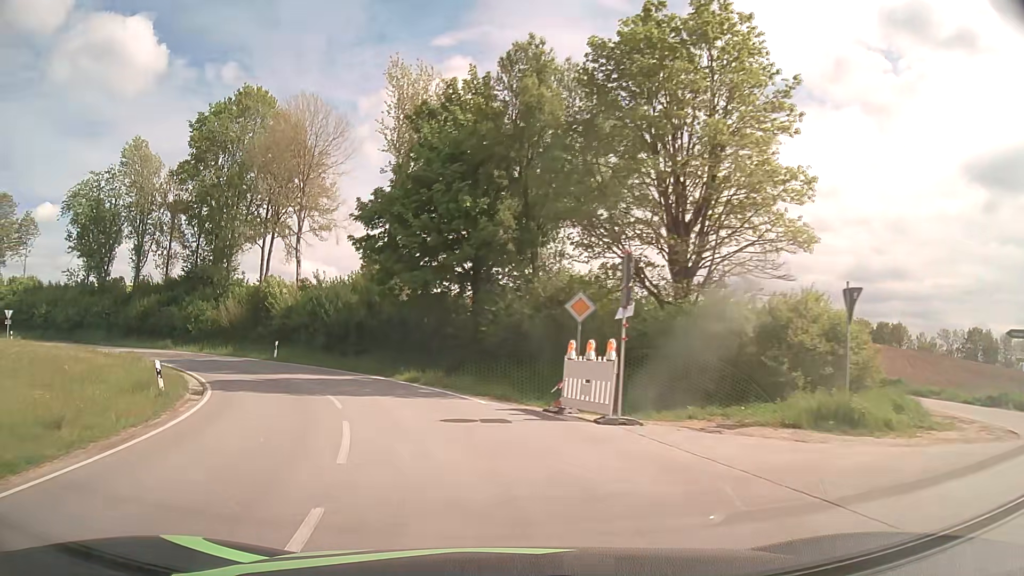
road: tertiary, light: Day
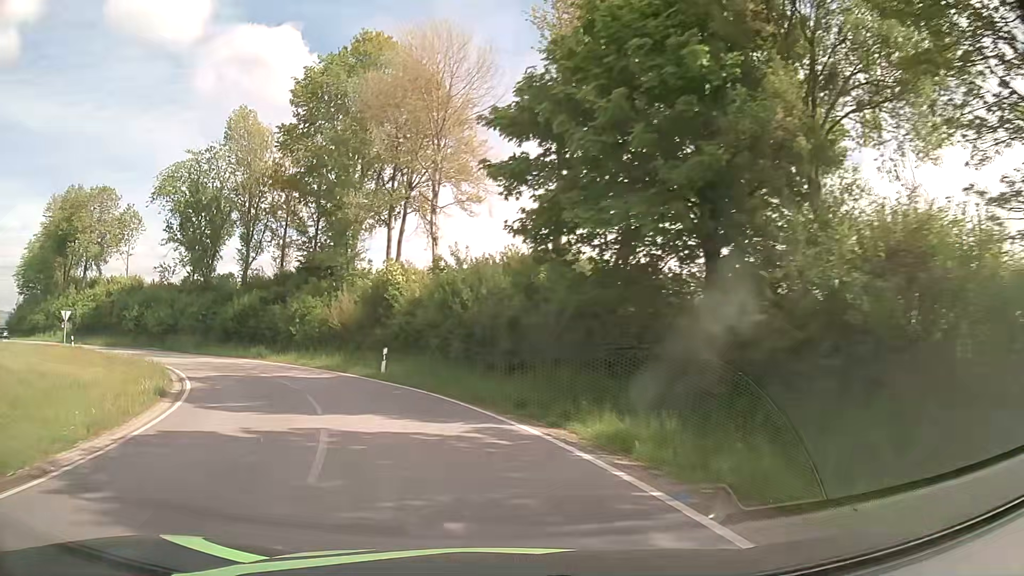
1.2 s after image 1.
(-1.7, +13.6) m; -15°
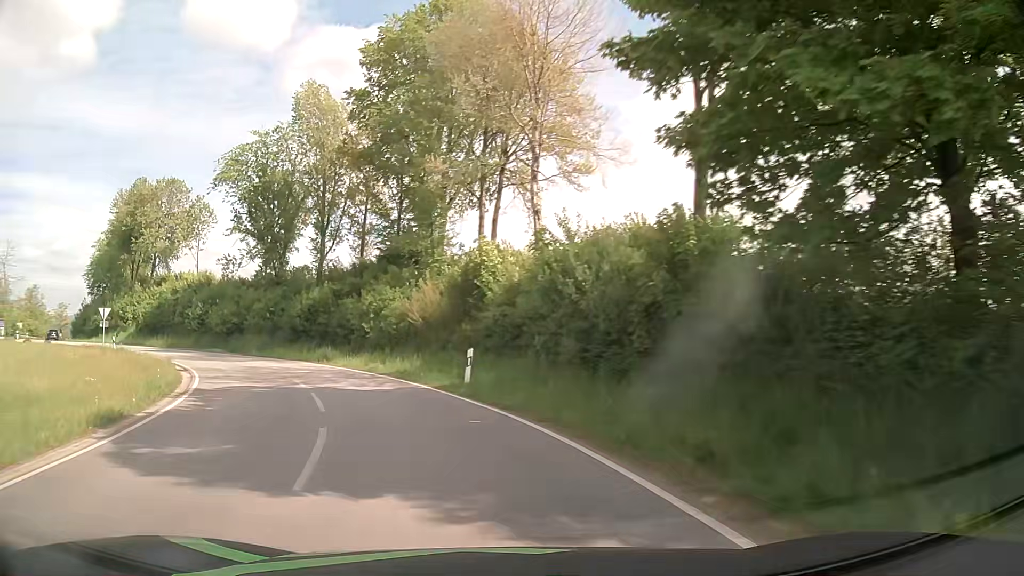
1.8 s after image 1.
(-0.5, +7.0) m; -8°
(-1, +10) (-4, +19) (-9, +28) (-15, +36) (-23, +43) (-30, +49) (-38, +55) (-46, +61) (-54, +67) (-62, +74) m
